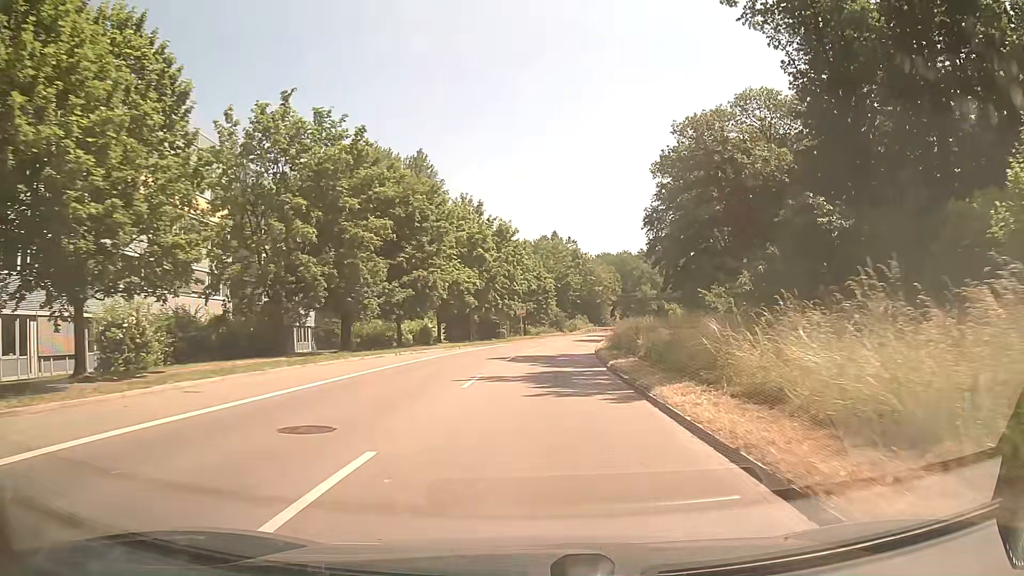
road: secondary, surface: asphalt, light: Day
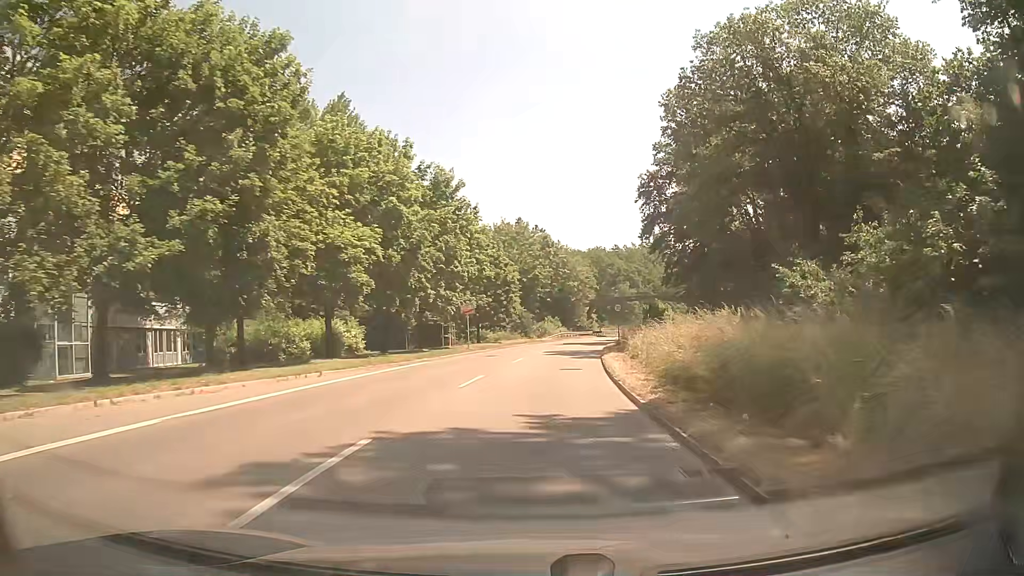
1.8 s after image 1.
(+0.7, +23.0) m; +3°
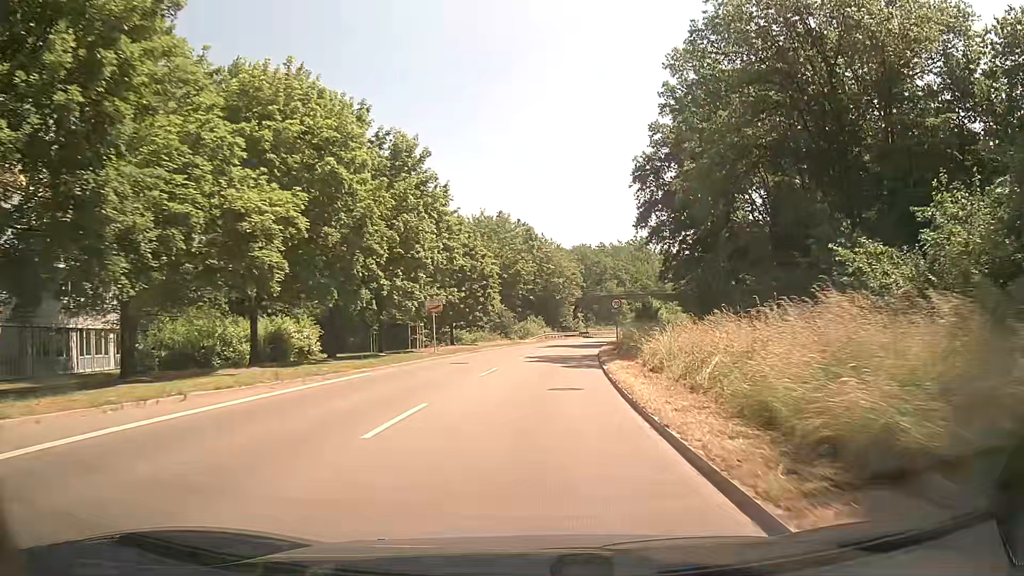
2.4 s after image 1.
(+0.1, +7.7) m; +2°
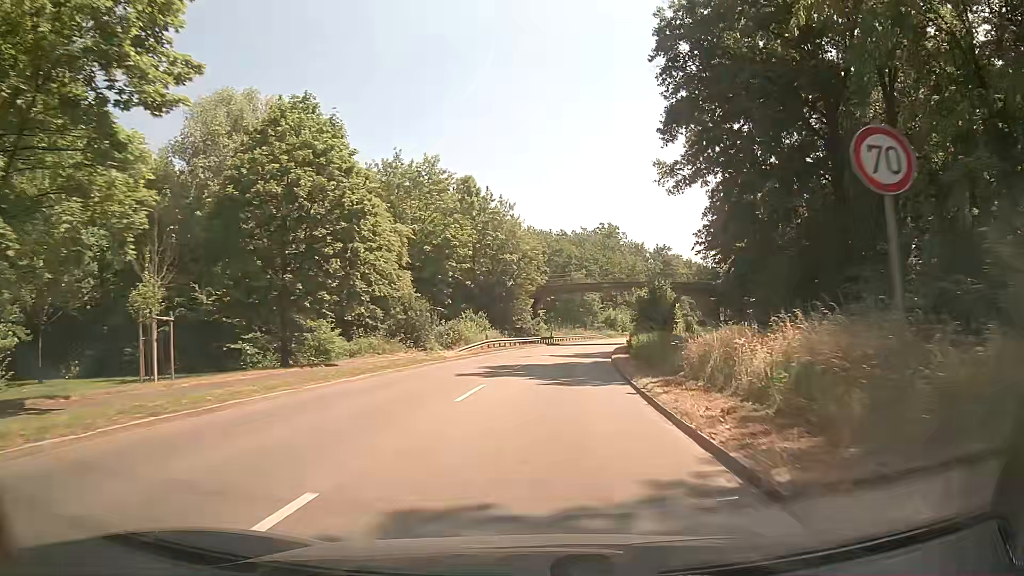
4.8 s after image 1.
(+1.1, +31.0) m; +3°
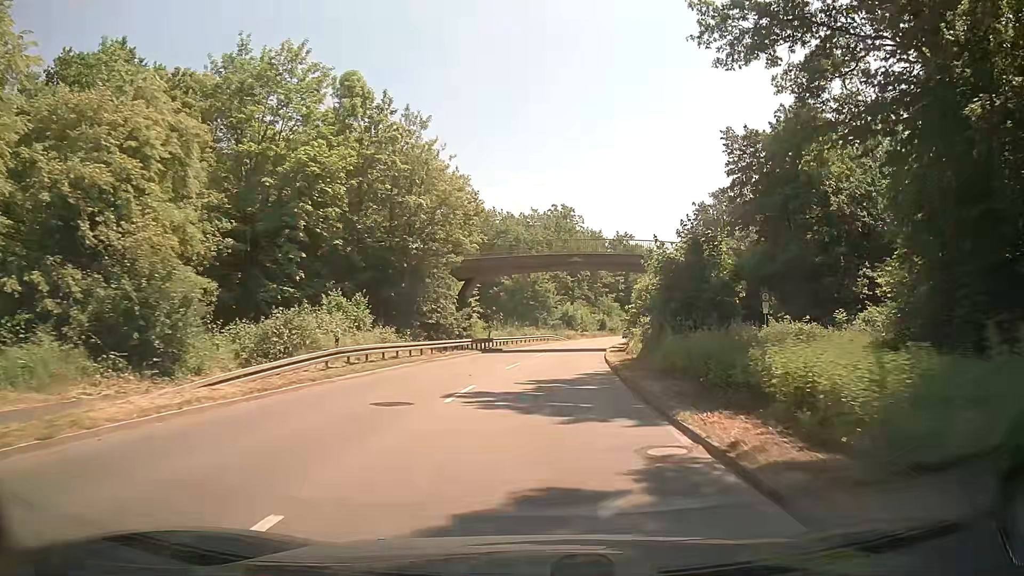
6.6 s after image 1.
(+1.2, +24.8) m; +4°
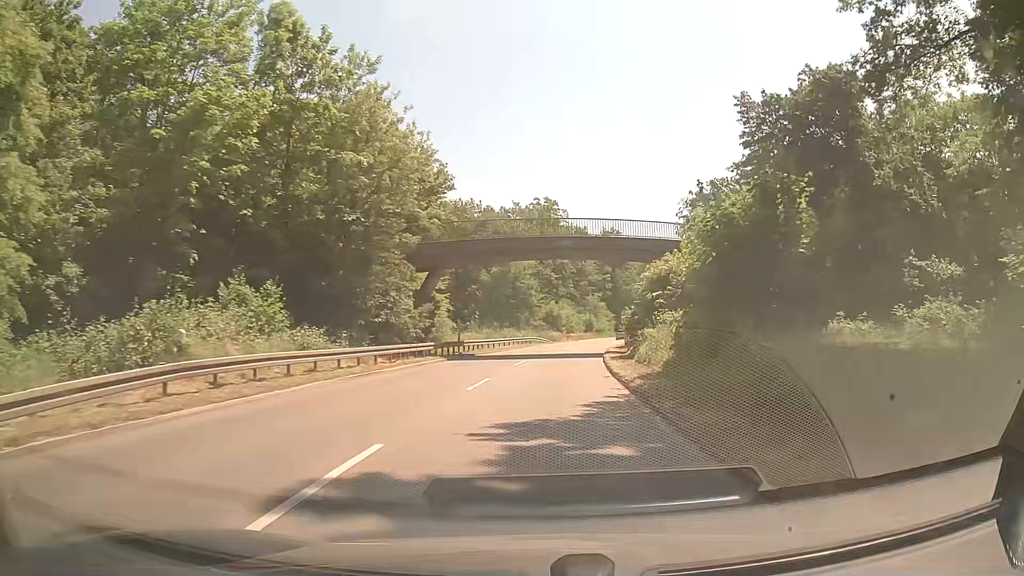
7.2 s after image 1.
(+0.2, +8.7) m; +2°
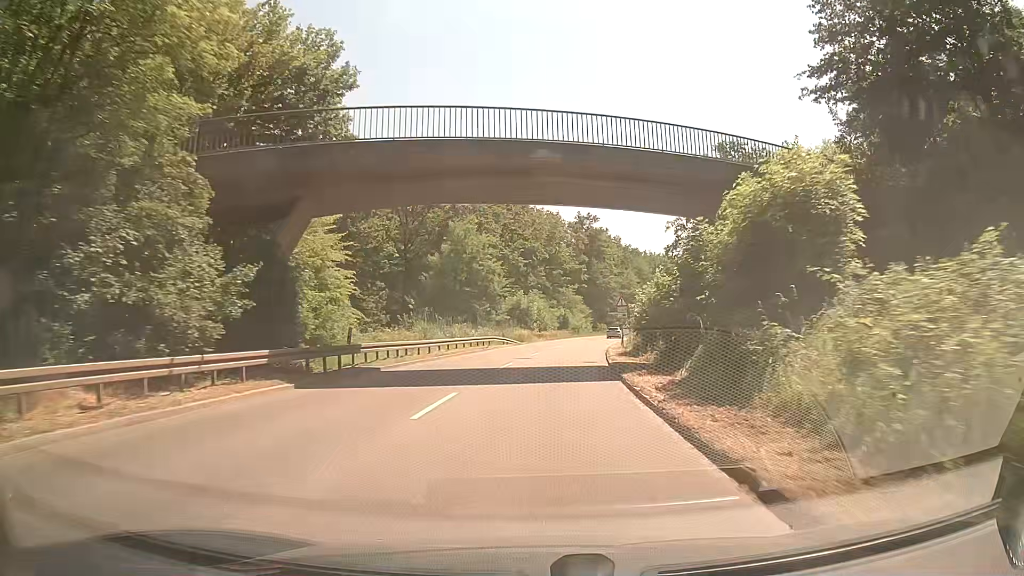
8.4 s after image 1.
(+0.5, +17.8) m; +3°
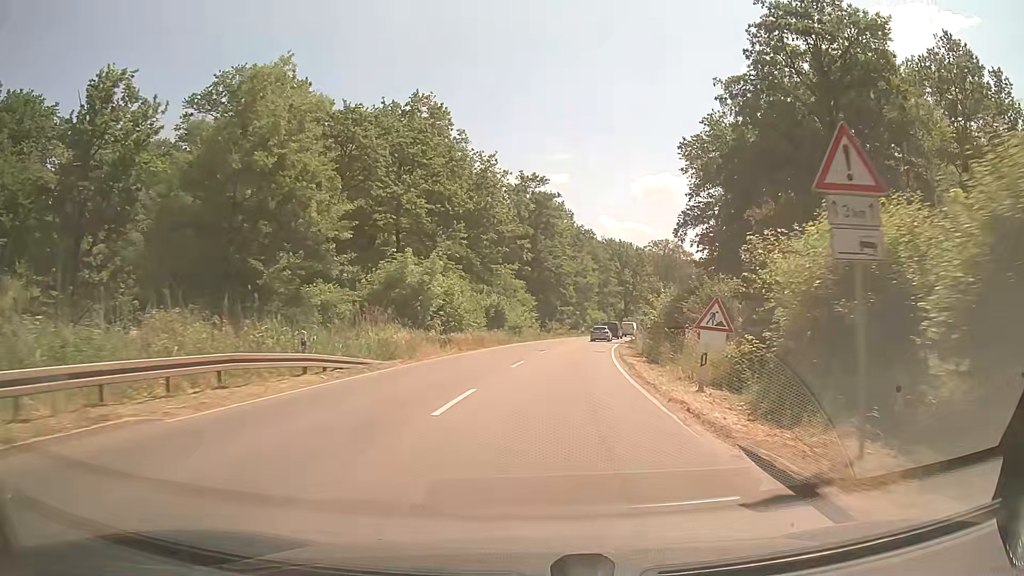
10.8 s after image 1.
(+1.6, +35.9) m; +5°
(0, +10) (+1, +20) (+1, +30) (+2, +40) (+3, +50) (+5, +60) (+7, +70) (+9, +79) (+12, +89) (+15, +98) m
